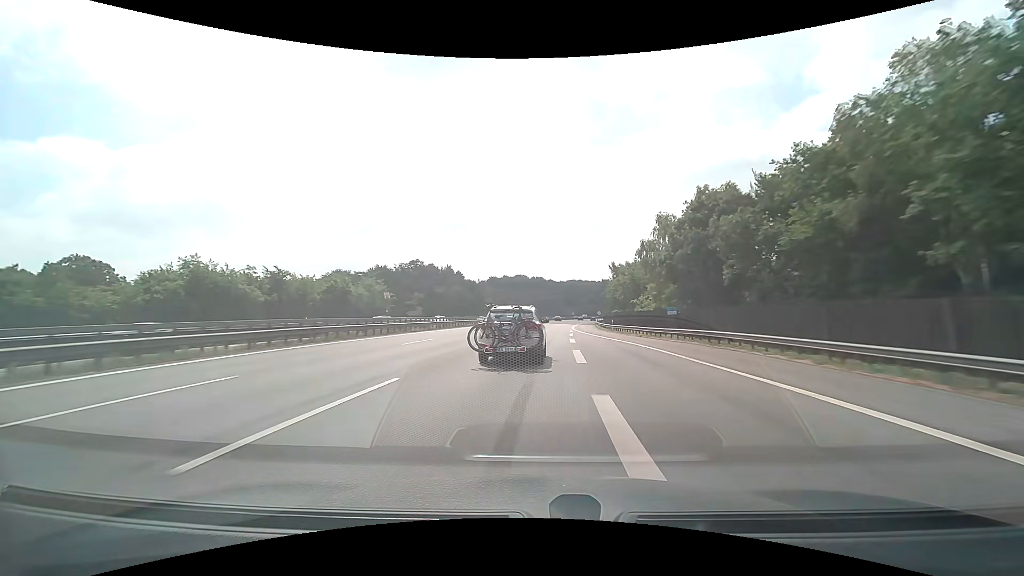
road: motorway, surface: asphalt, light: Day
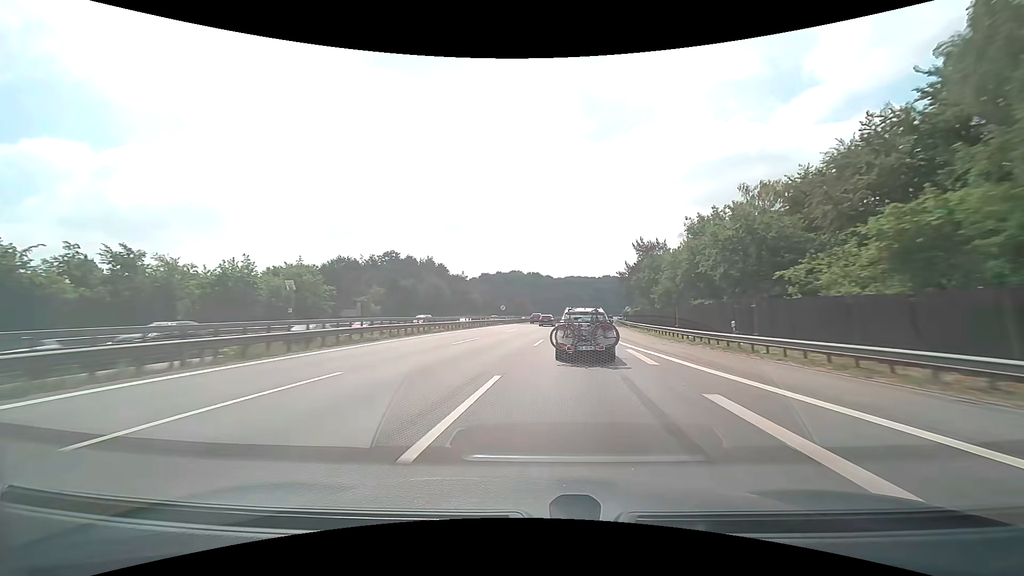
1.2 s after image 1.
(+0.1, +35.7) m; 0°
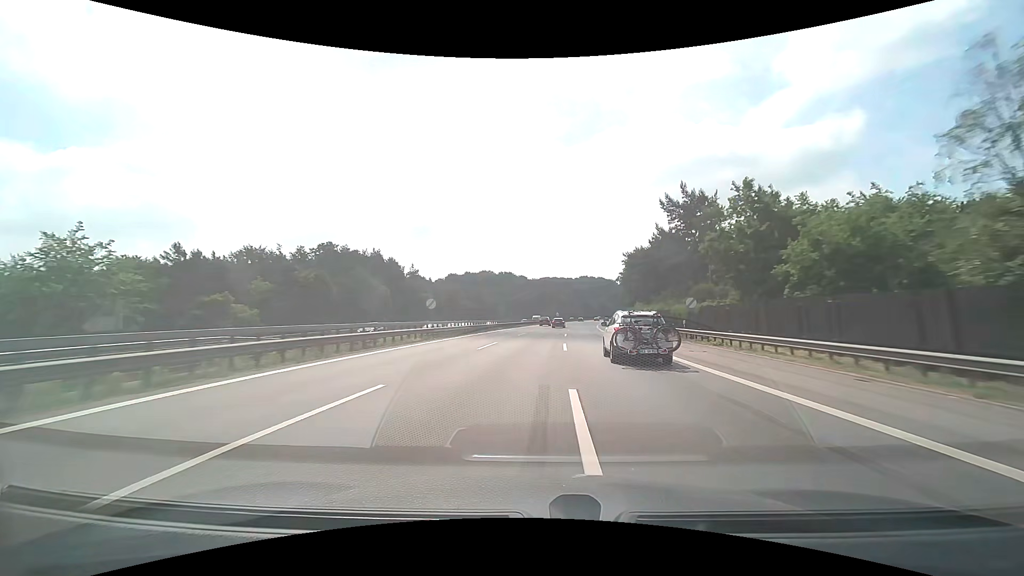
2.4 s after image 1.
(+0.9, +37.6) m; +3°
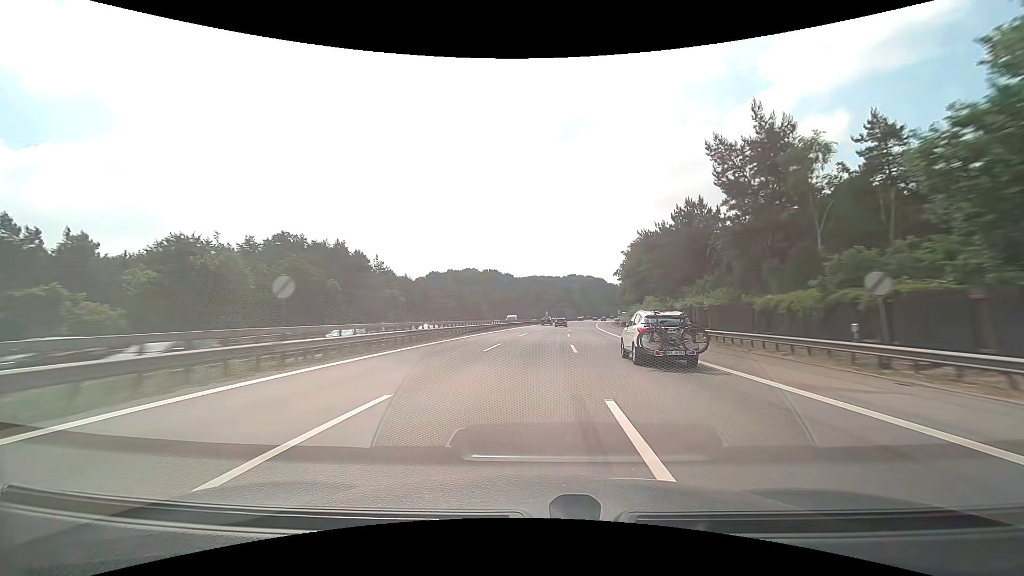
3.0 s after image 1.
(+0.2, +19.4) m; +1°
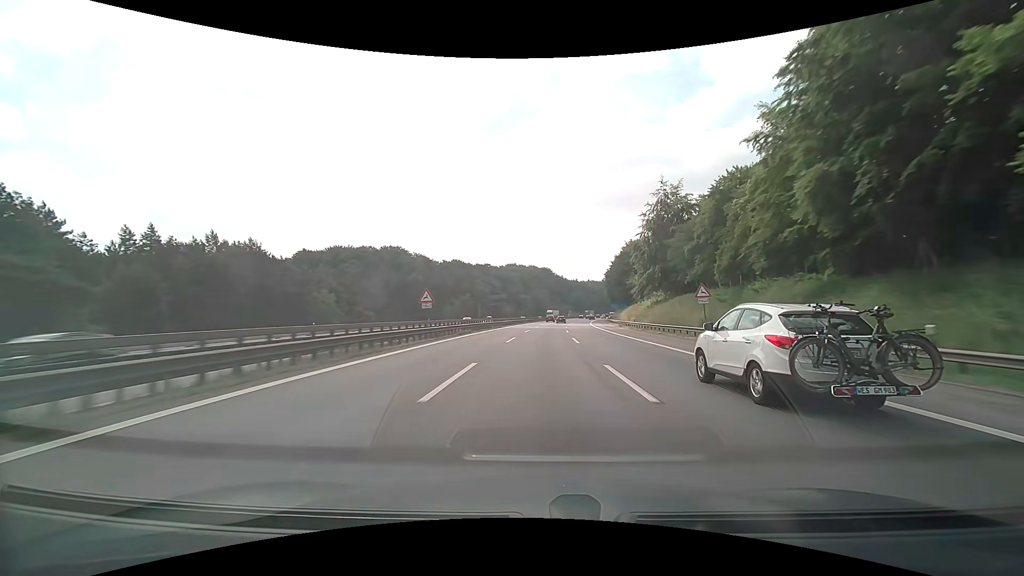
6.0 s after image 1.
(+6.9, +102.9) m; +7°
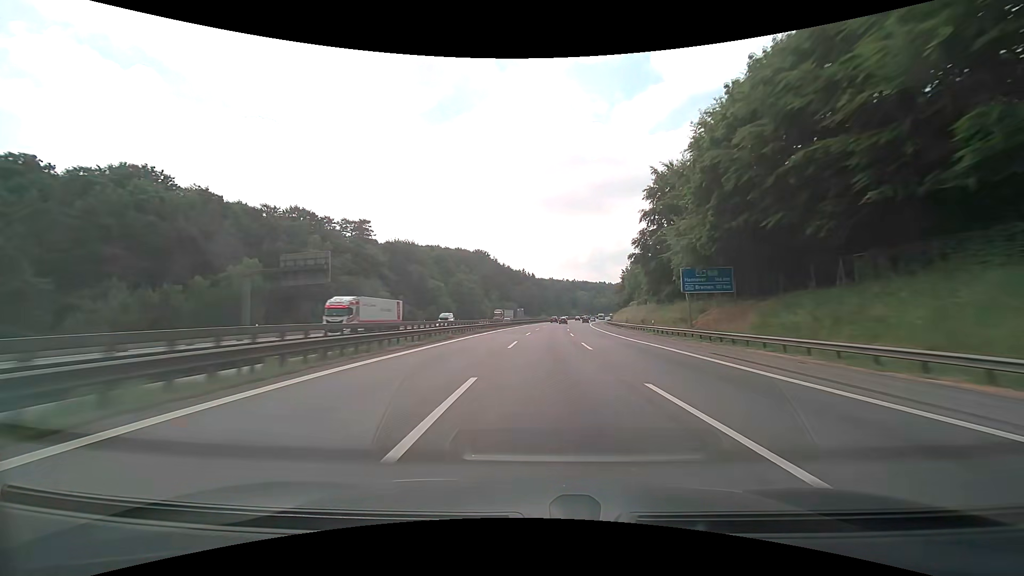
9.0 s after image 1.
(+6.1, +111.8) m; +7°
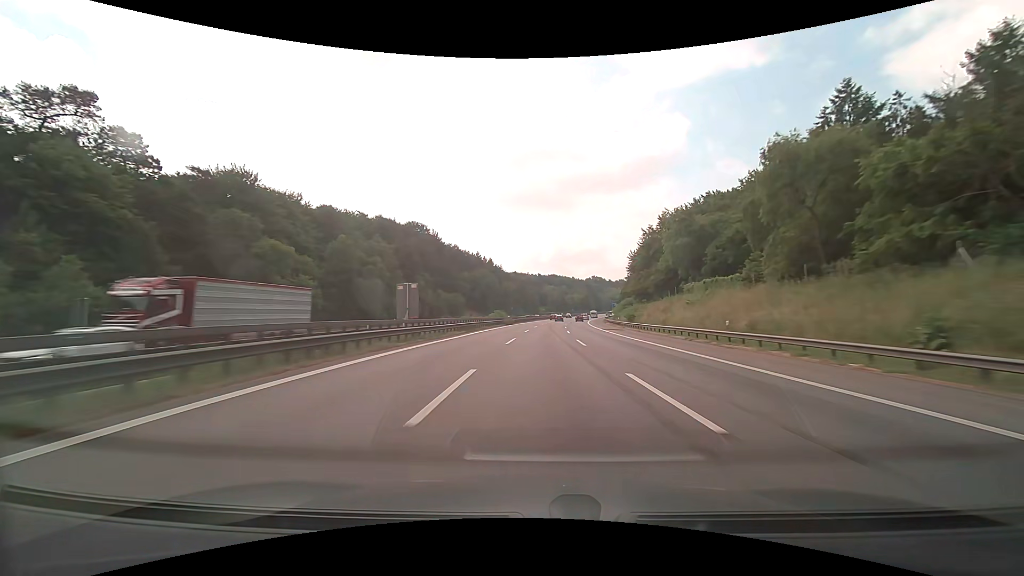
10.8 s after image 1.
(+2.6, +71.1) m; +4°
(0, +10) (0, +20) (0, +30) (+1, +40) (+1, +50) (+2, +60) (+2, +70) (+3, +80) (+4, +90) (+5, +100) m
